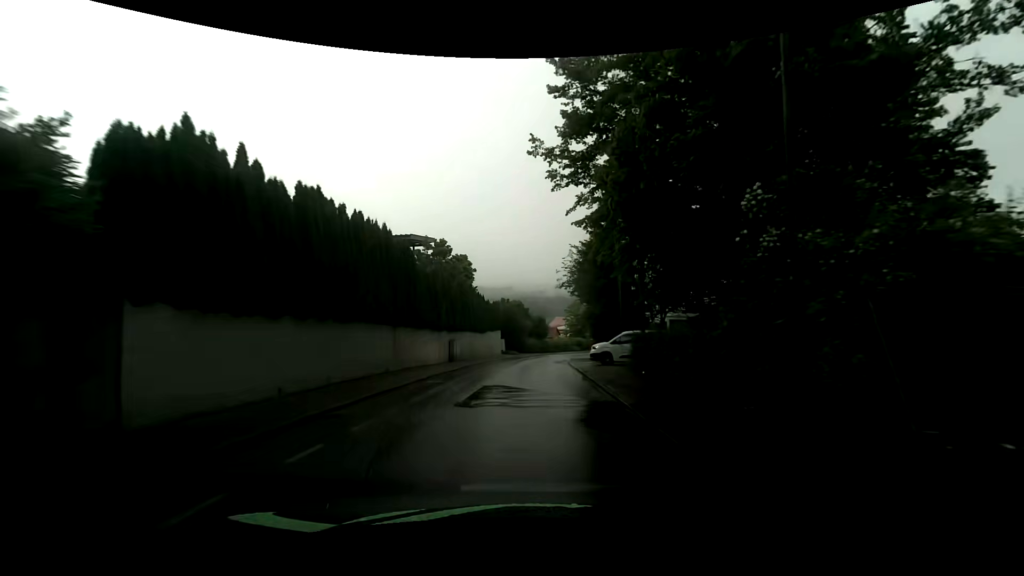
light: Day
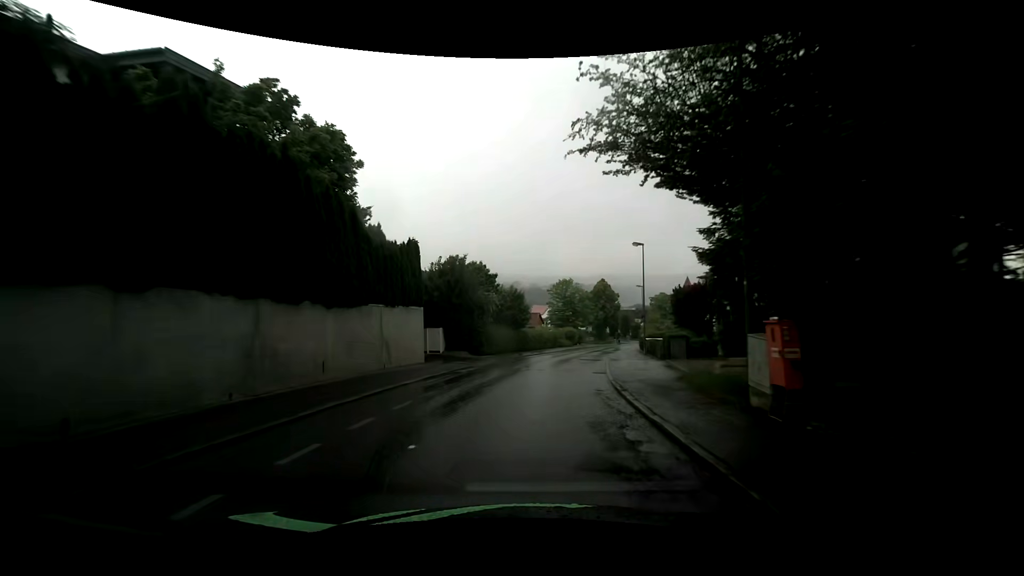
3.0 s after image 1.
(+0.4, +30.2) m; +3°
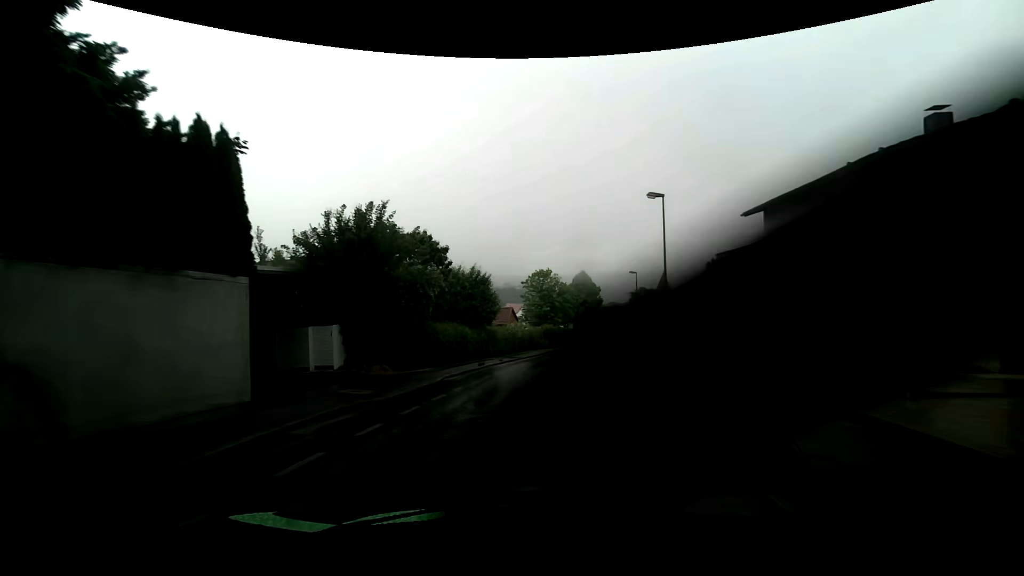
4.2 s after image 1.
(+0.2, +12.2) m; +3°
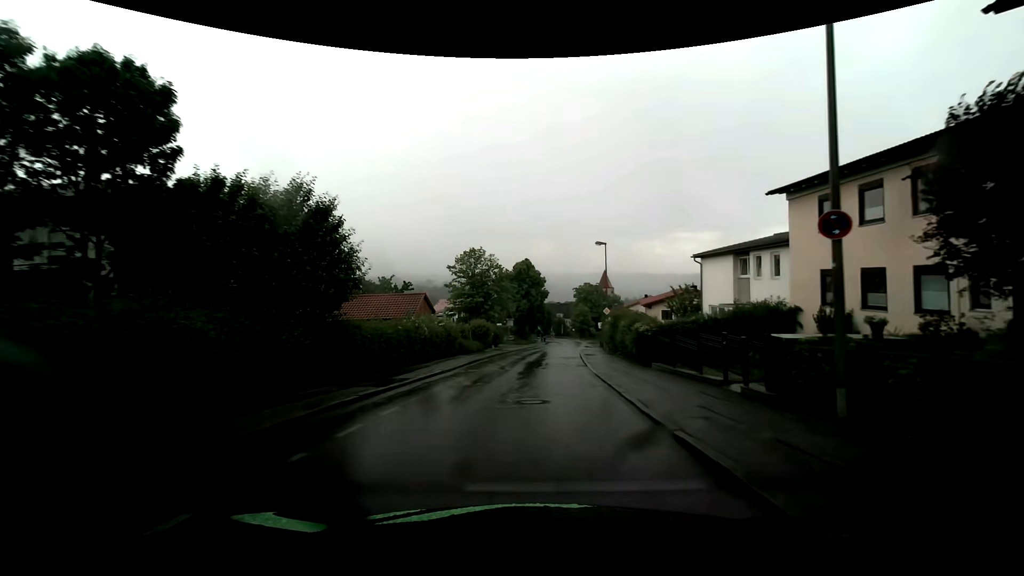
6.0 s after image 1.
(+1.0, +17.5) m; +7°
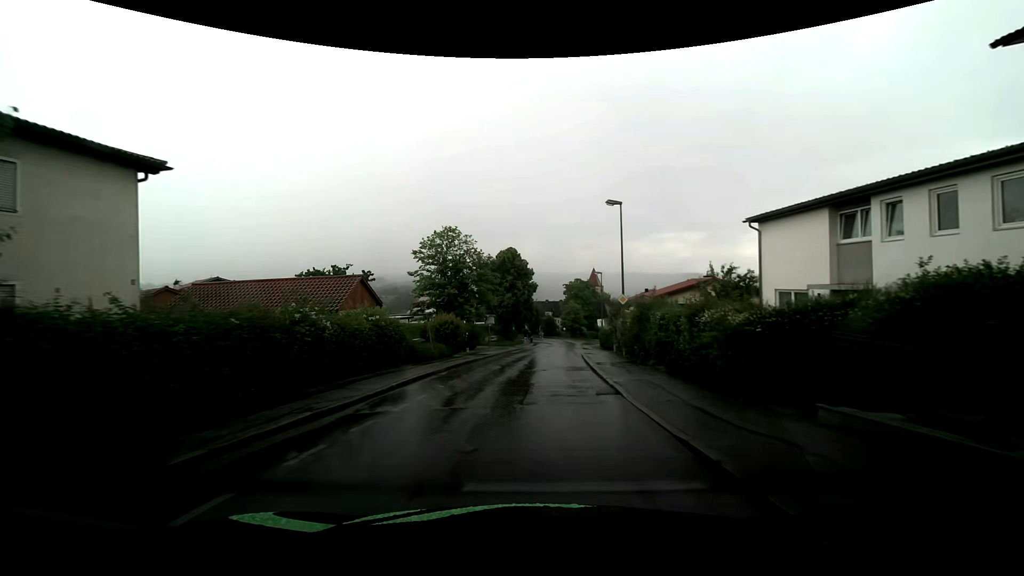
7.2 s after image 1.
(+0.1, +11.3) m; +1°
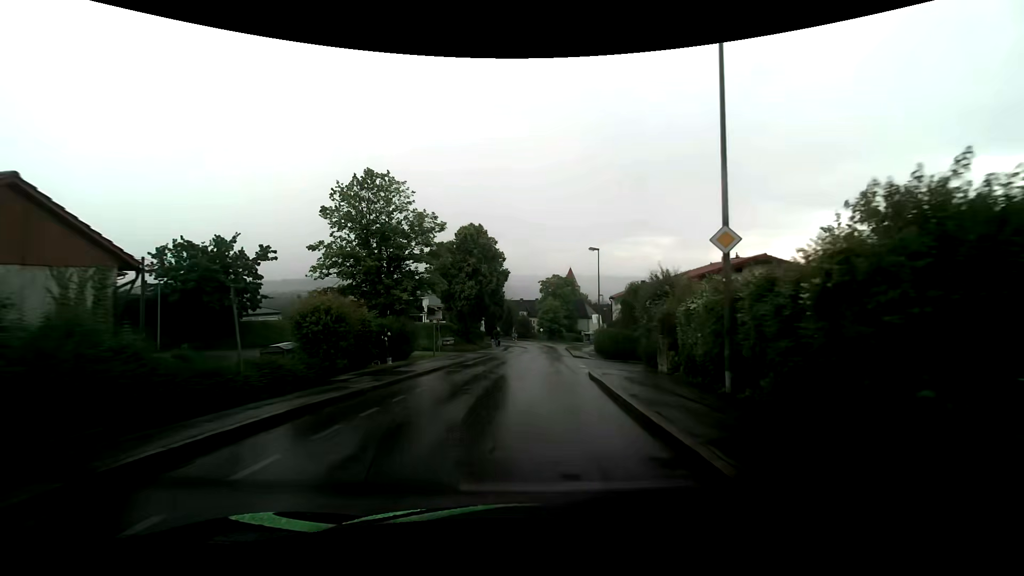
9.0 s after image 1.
(+0.6, +16.3) m; +3°
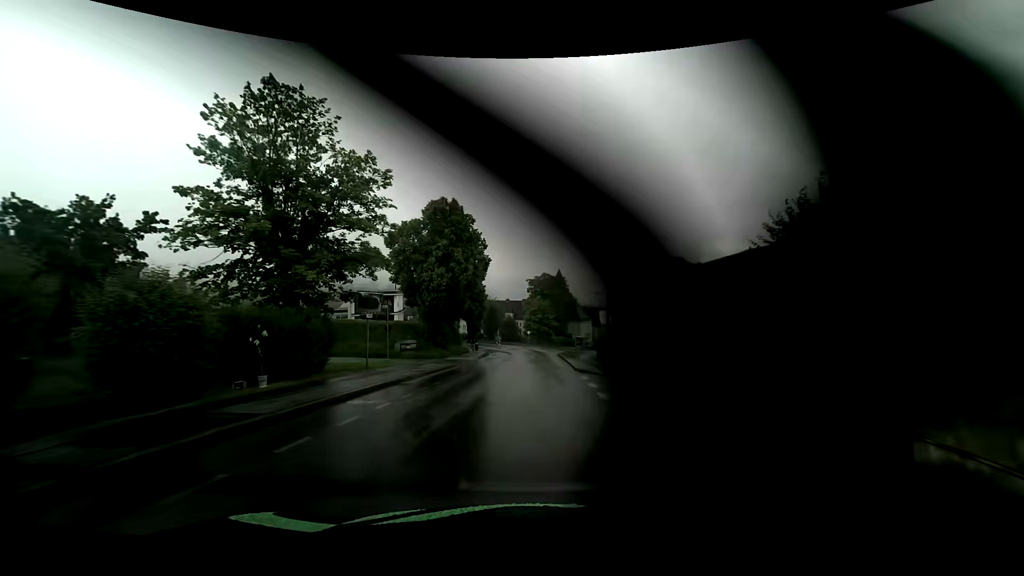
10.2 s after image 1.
(+0.1, +10.6) m; +2°
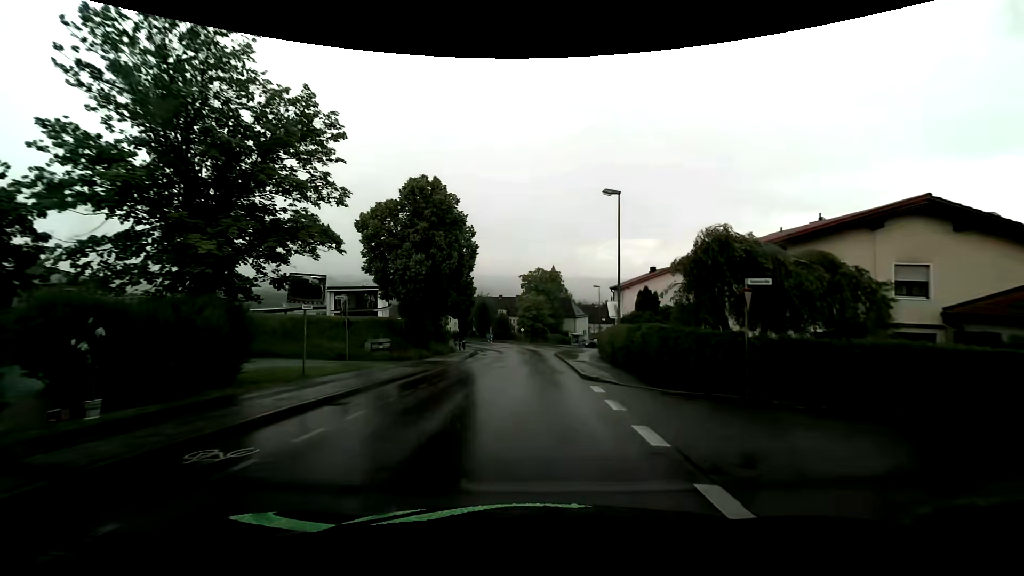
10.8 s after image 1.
(0.0, +5.3) m; 0°
(0, +10) (0, +20) (0, +30) (0, +40) (0, +50) (-1, +60) (-2, +70) (-4, +80) (-6, +89) (-9, +99) m
